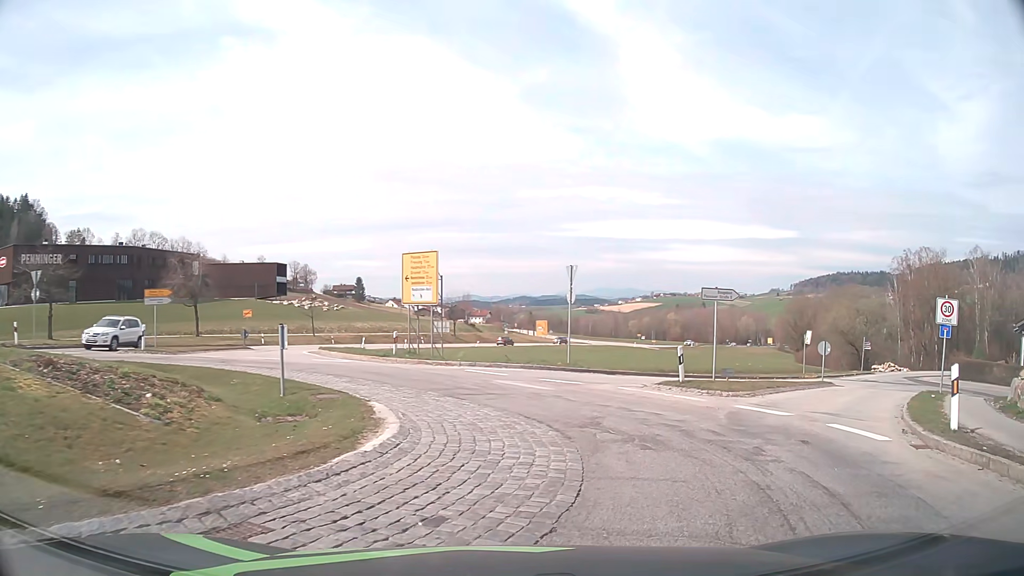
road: secondary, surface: asphalt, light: Day
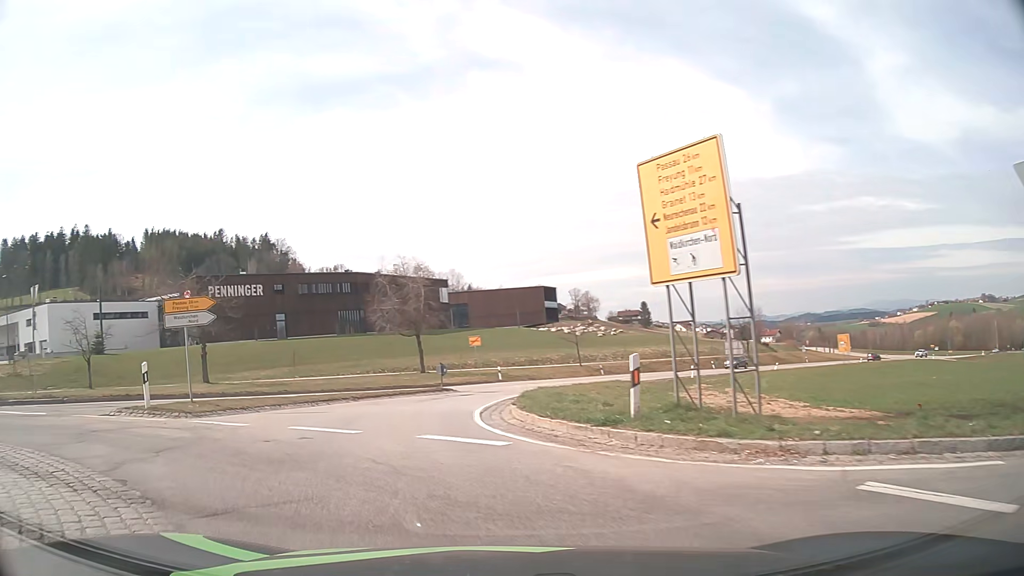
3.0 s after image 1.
(-1.3, +16.2) m; -25°
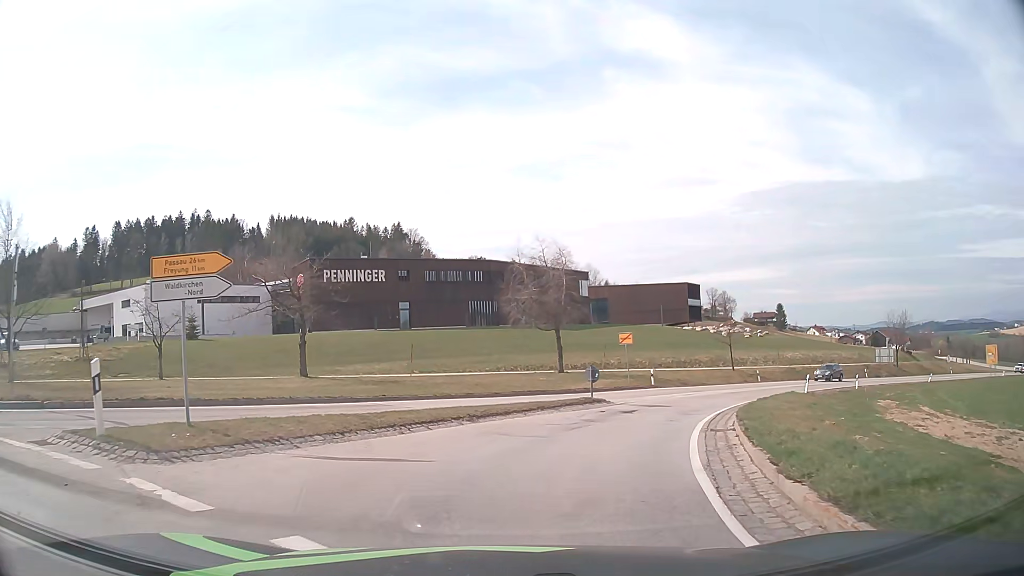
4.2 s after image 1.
(-1.0, +7.2) m; -11°
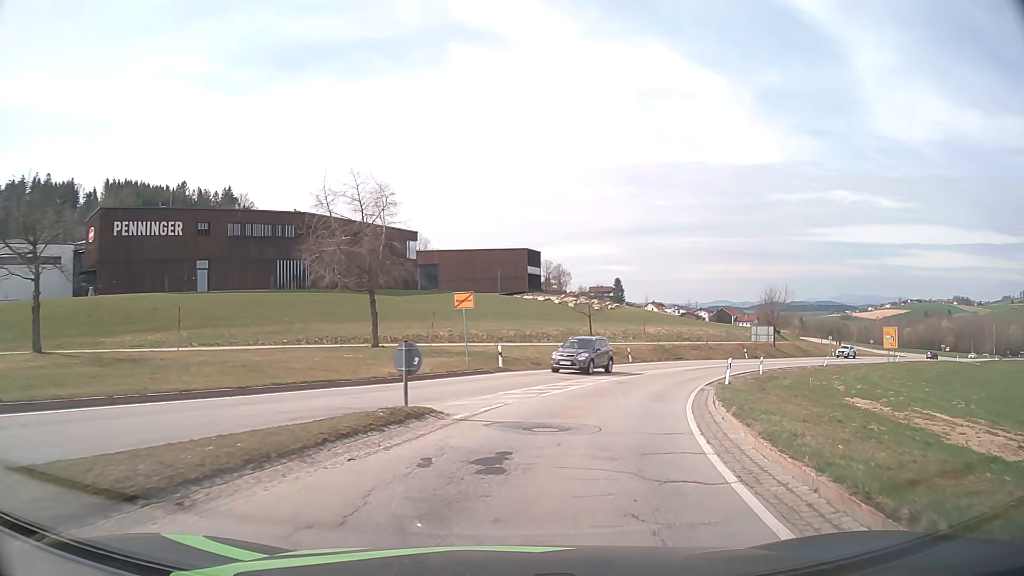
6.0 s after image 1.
(+1.4, +12.3) m; +15°
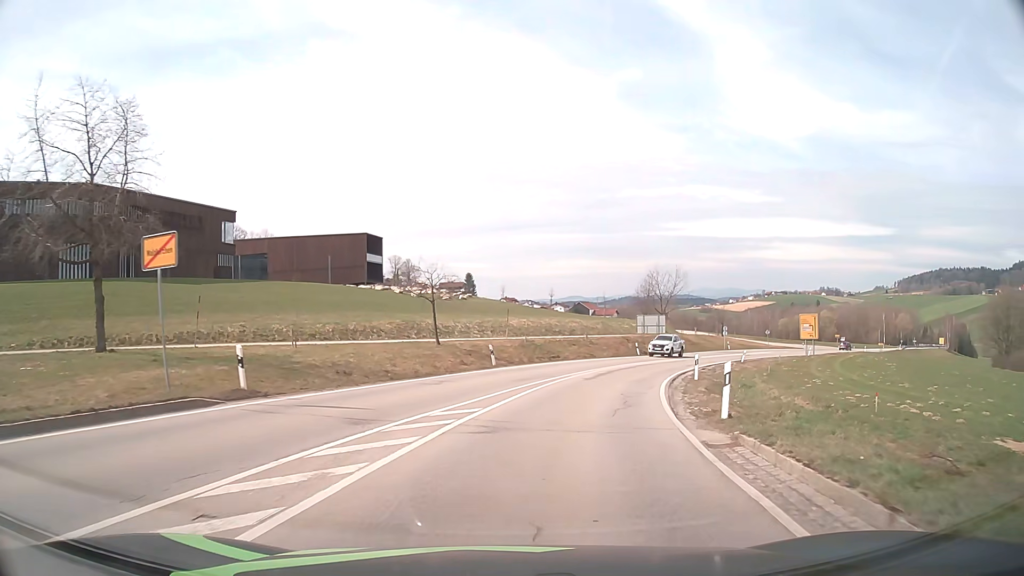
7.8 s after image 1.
(+1.9, +15.3) m; +13°
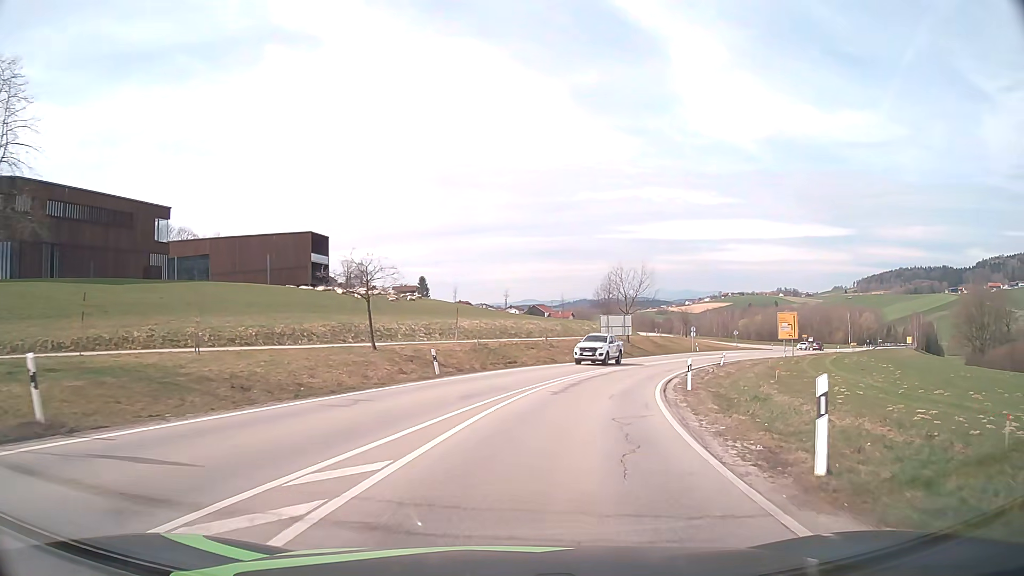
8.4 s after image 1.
(+0.2, +5.9) m; +4°
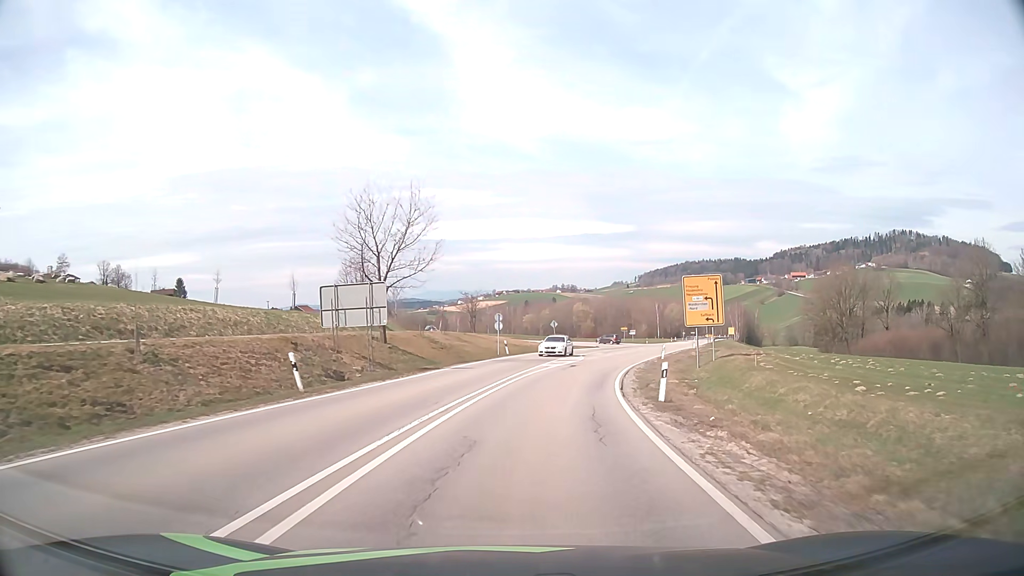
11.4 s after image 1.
(+5.8, +33.1) m; +18°
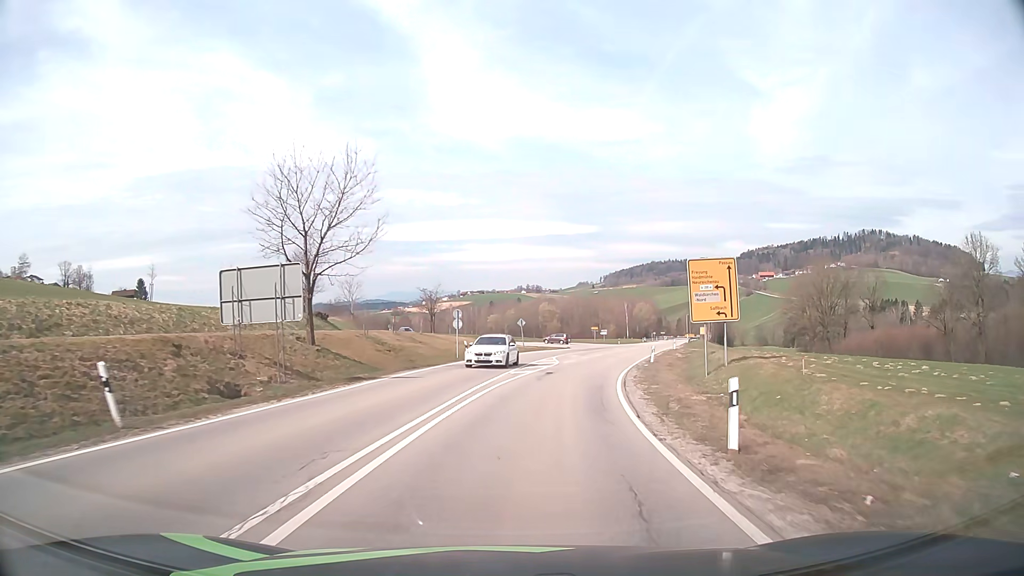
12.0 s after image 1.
(+0.2, +7.4) m; +3°
(0, +10) (+1, +20) (+3, +30) (+5, +40) (+8, +49) (+11, +59) (+13, +68) (+16, +78) (+19, +88) (+22, +97) m
